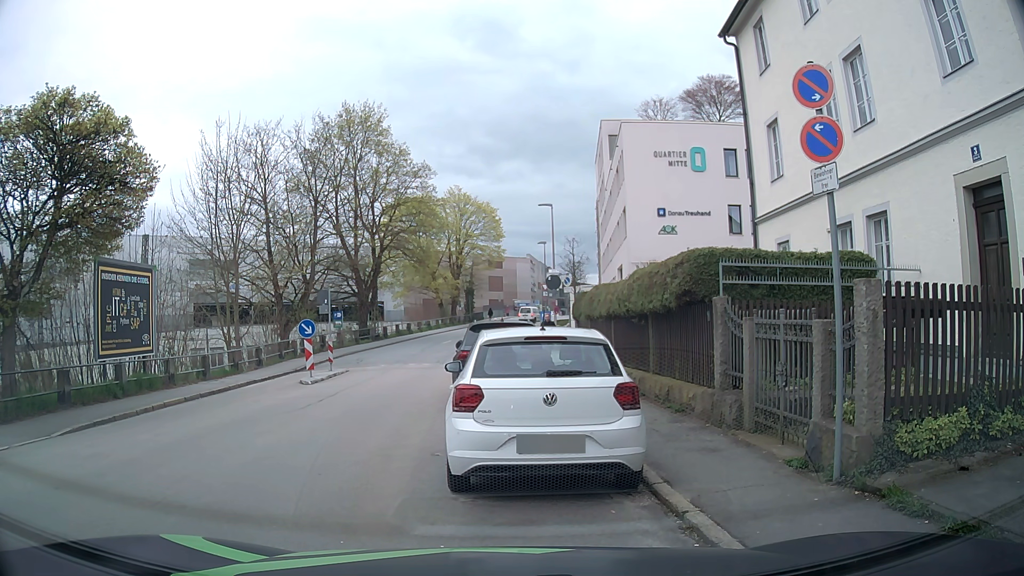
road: residential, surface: asphalt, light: Day
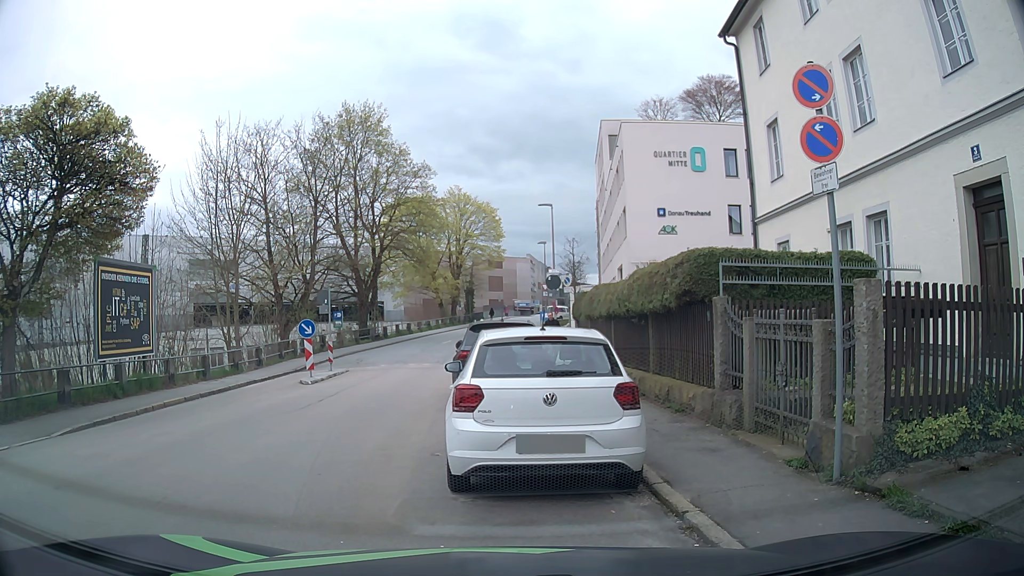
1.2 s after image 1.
(0.0, 0.0) m; 0°
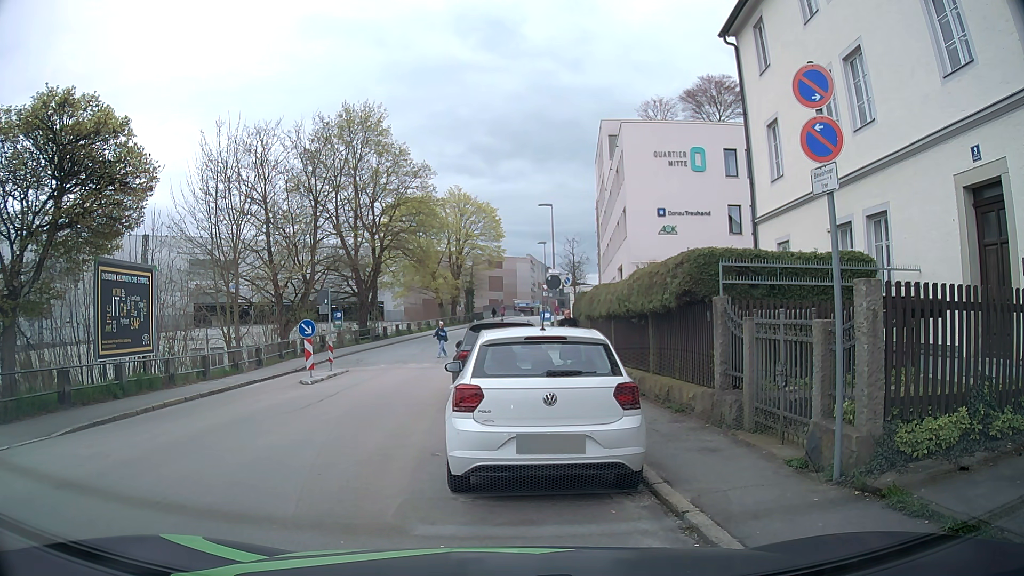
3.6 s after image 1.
(0.0, 0.0) m; 0°
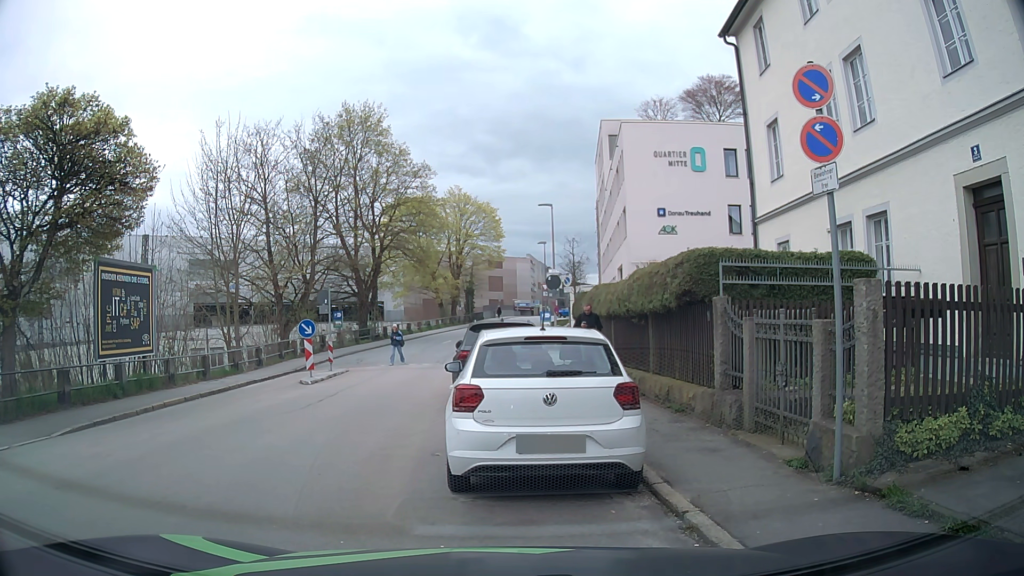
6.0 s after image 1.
(0.0, 0.0) m; 0°
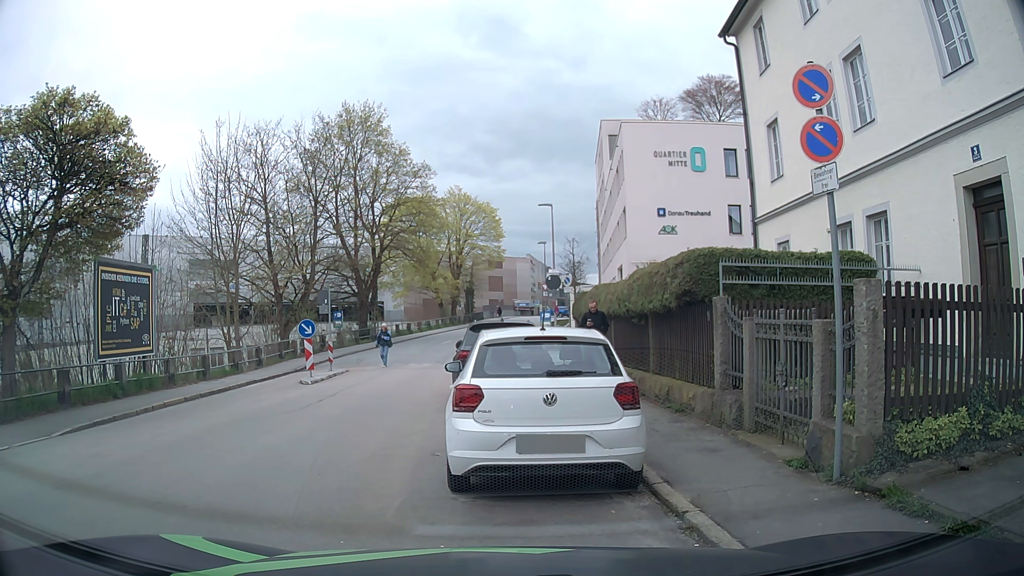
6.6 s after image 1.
(0.0, 0.0) m; 0°
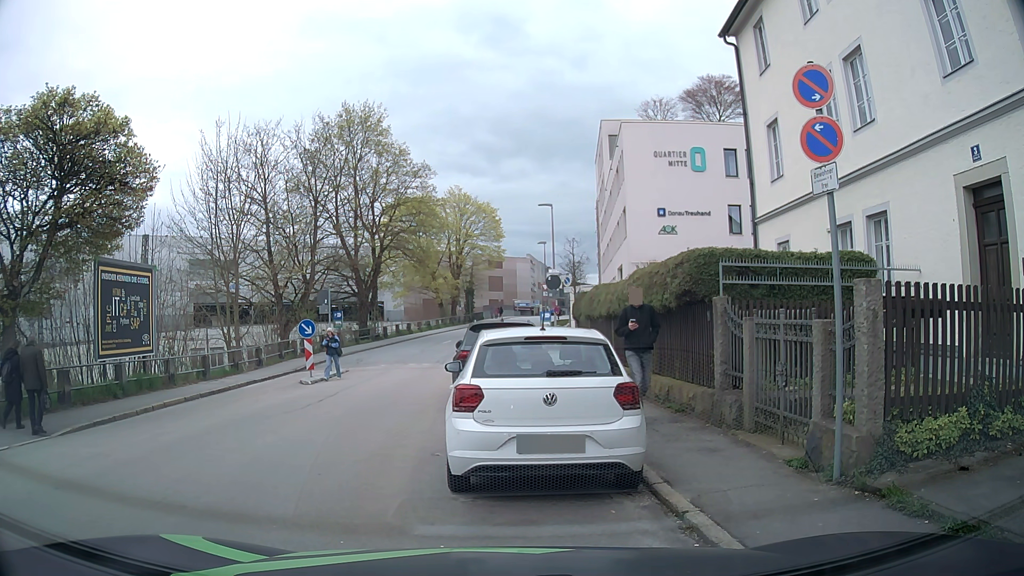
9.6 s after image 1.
(0.0, 0.0) m; 0°
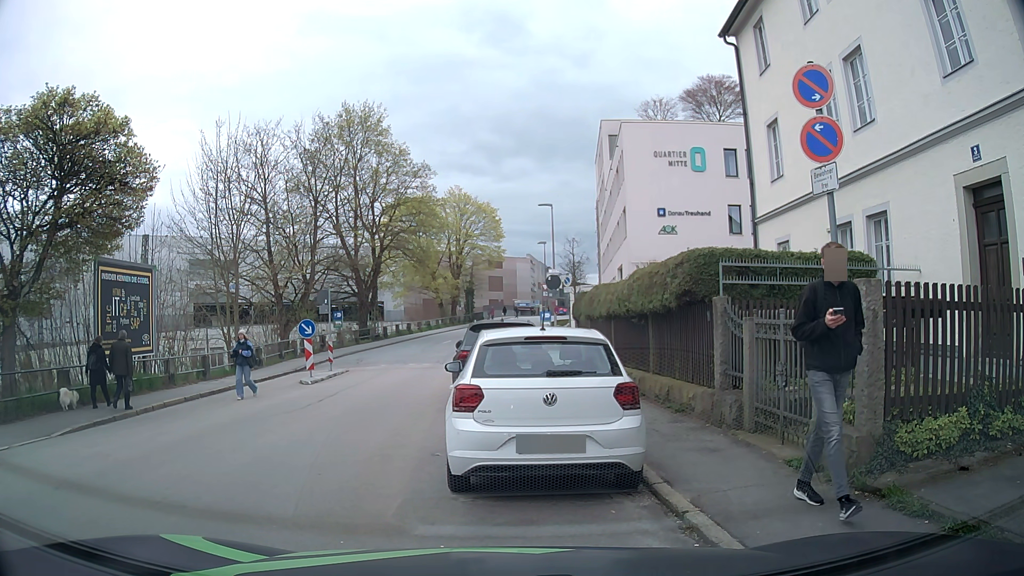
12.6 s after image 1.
(0.0, 0.0) m; 0°
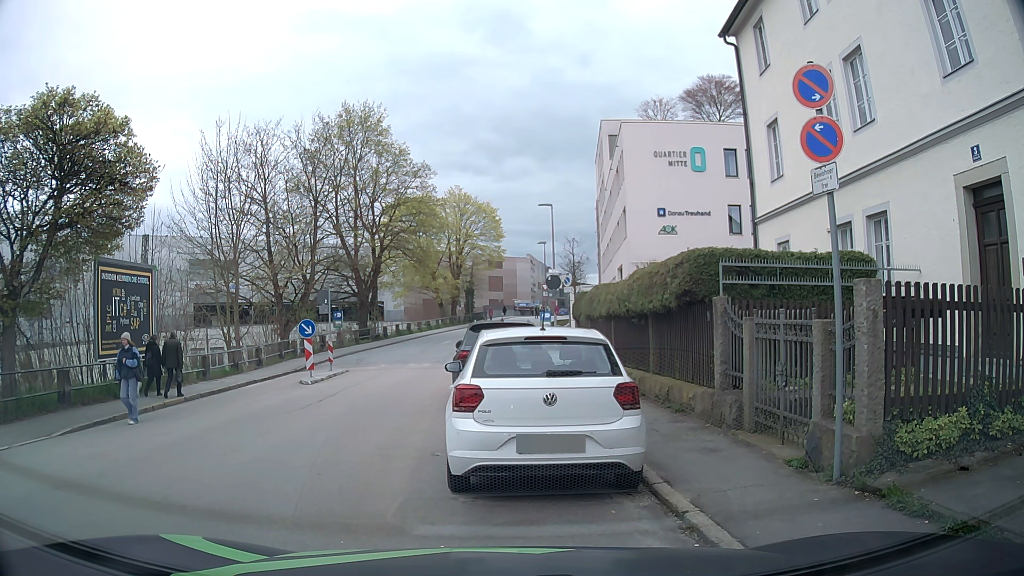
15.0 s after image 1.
(0.0, 0.0) m; 0°
